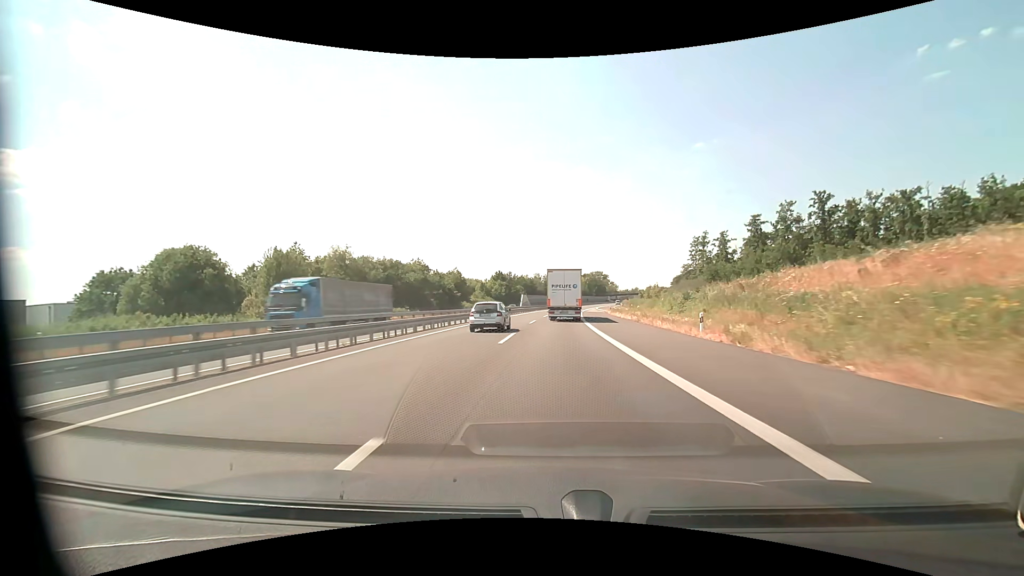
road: motorway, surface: asphalt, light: Day
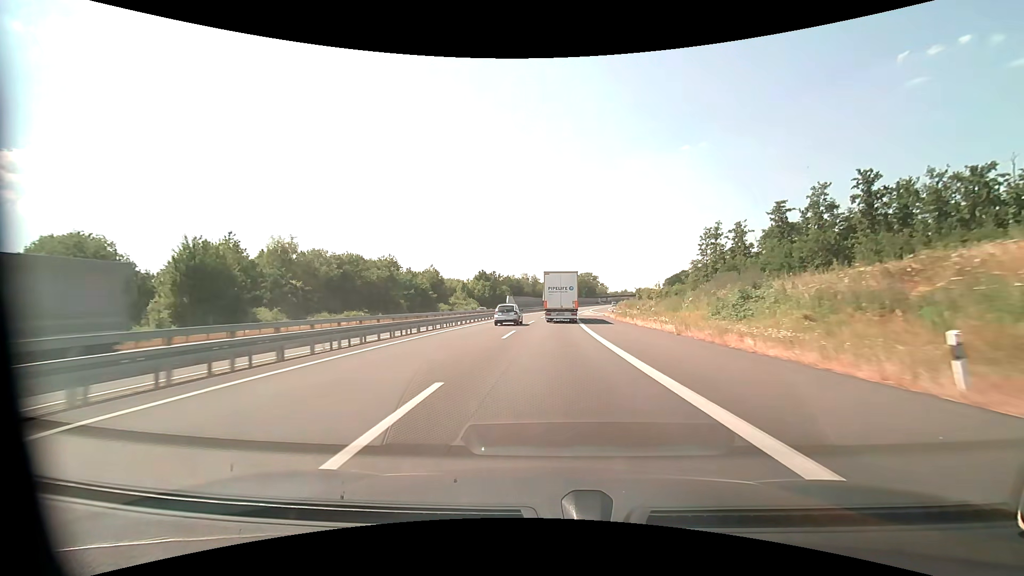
(+0.2, +14.4) m; +1°
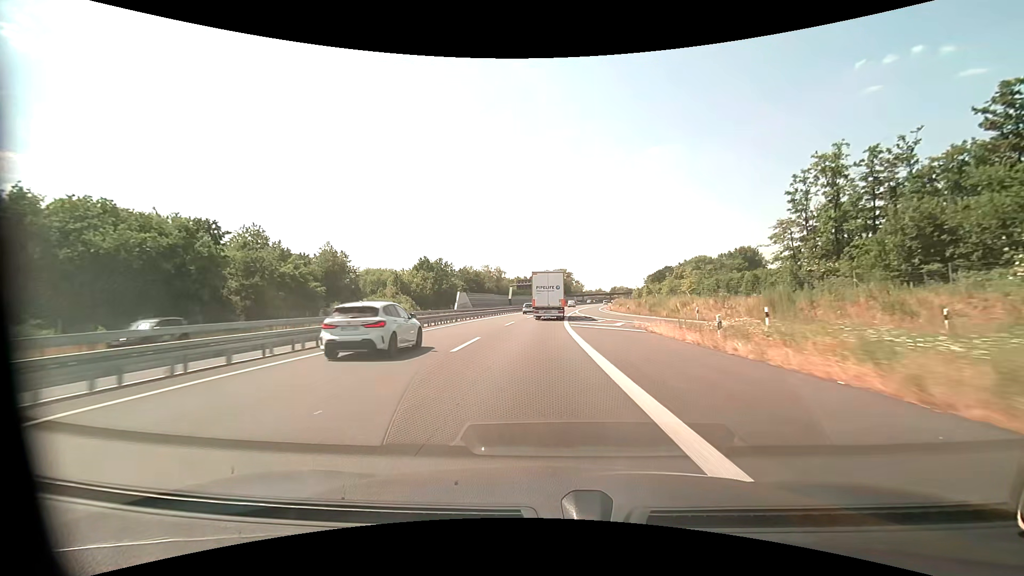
(+1.5, +42.5) m; +3°
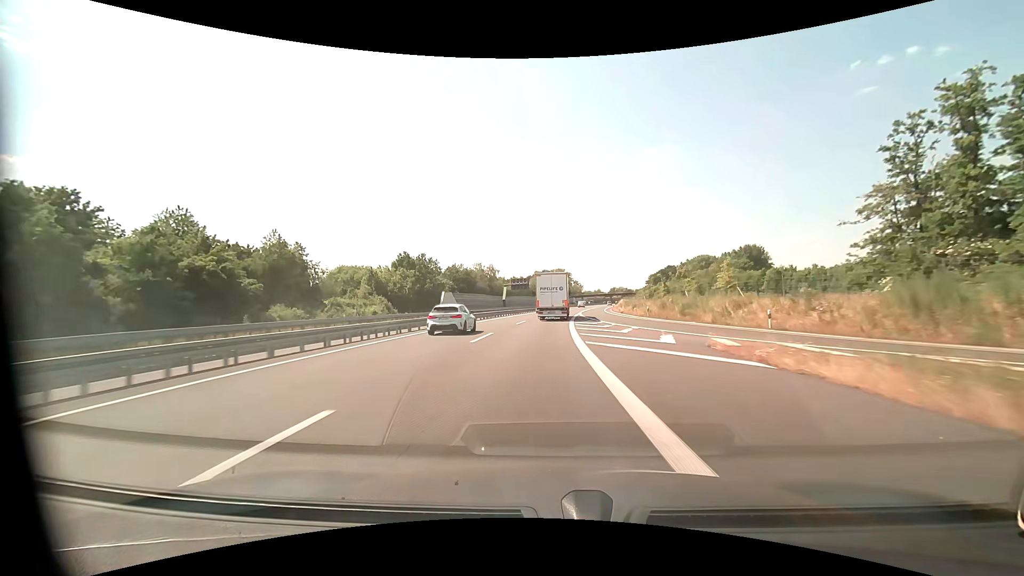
(+0.1, +13.9) m; +1°
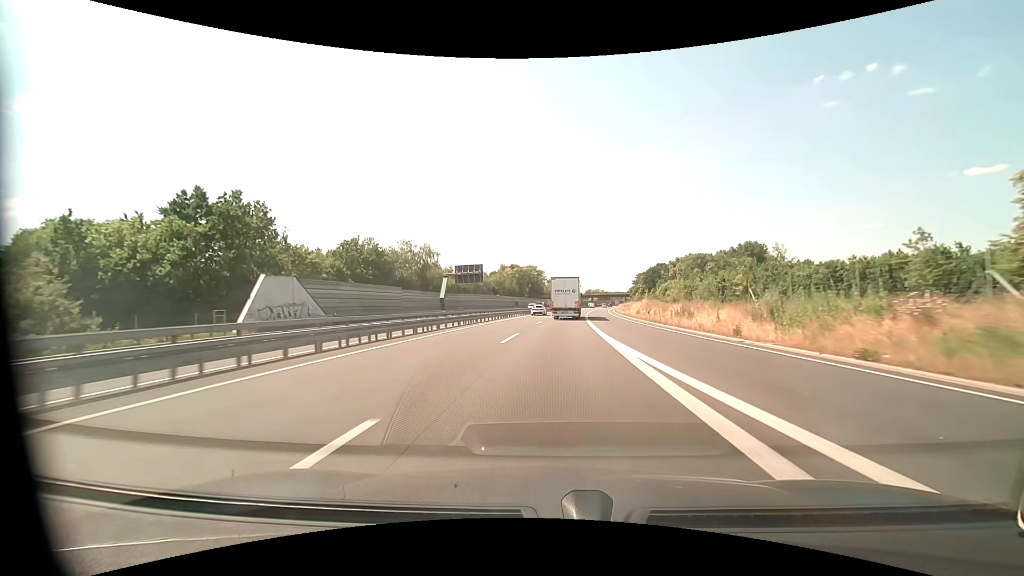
(+1.1, +54.7) m; +3°
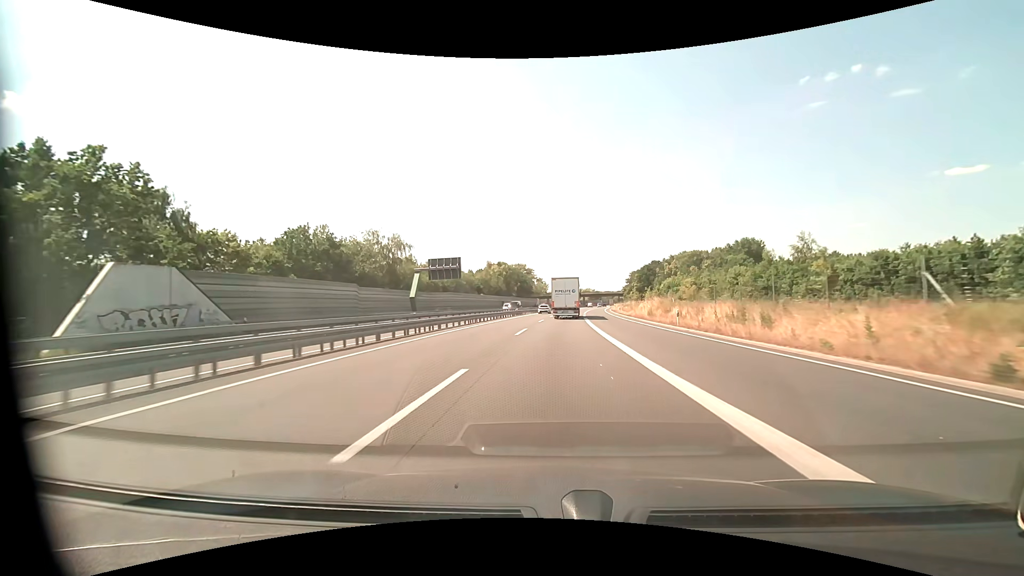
(+0.1, +13.6) m; +1°
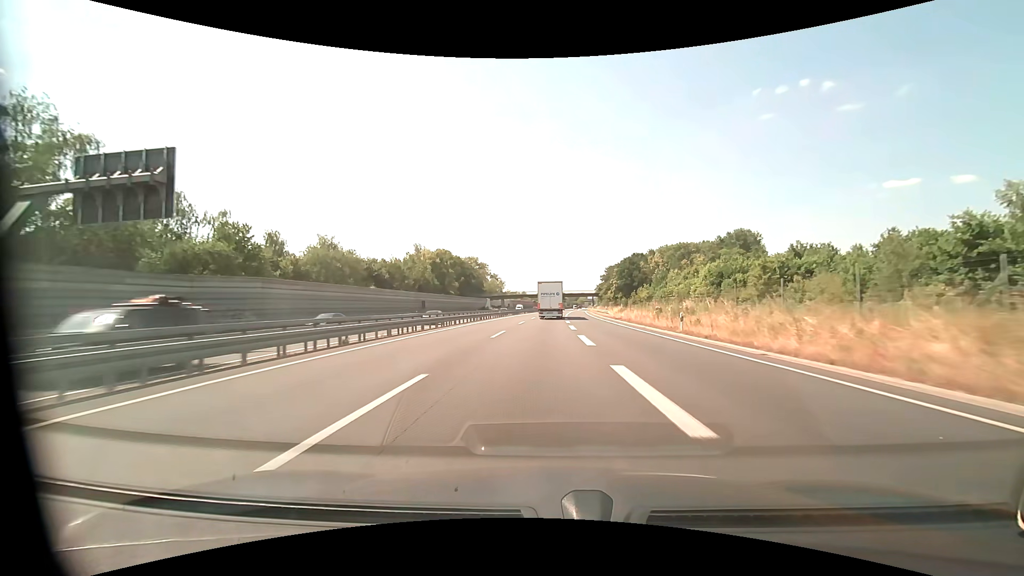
(+2.6, +55.1) m; +5°
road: motorway_link
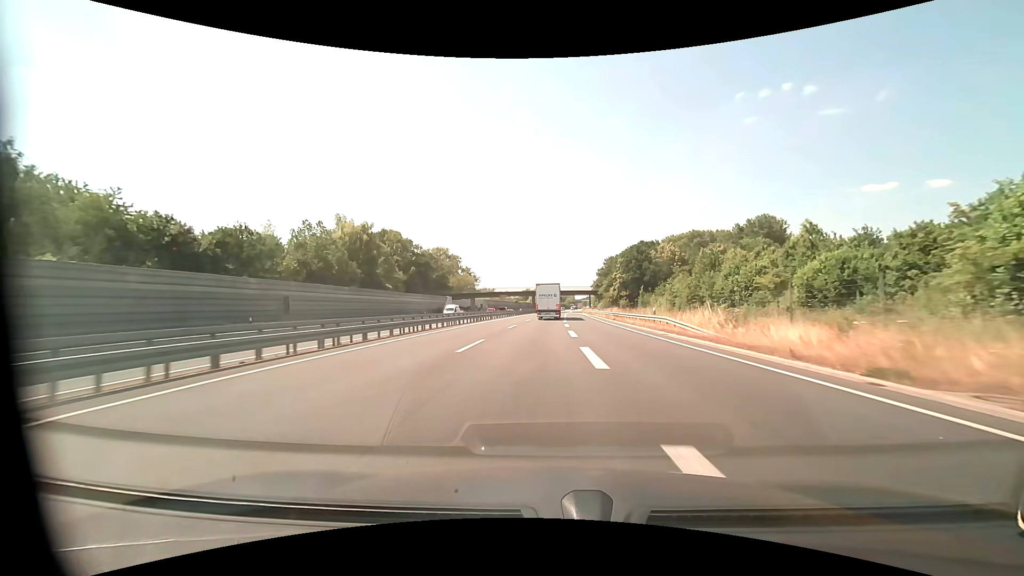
(+0.7, +42.9) m; +2°
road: motorway
(0, +10) (0, +20) (0, +30) (0, +40) (+1, +50) (+1, +60) (+1, +70) (+2, +80) (+2, +90) (+2, +100) m
